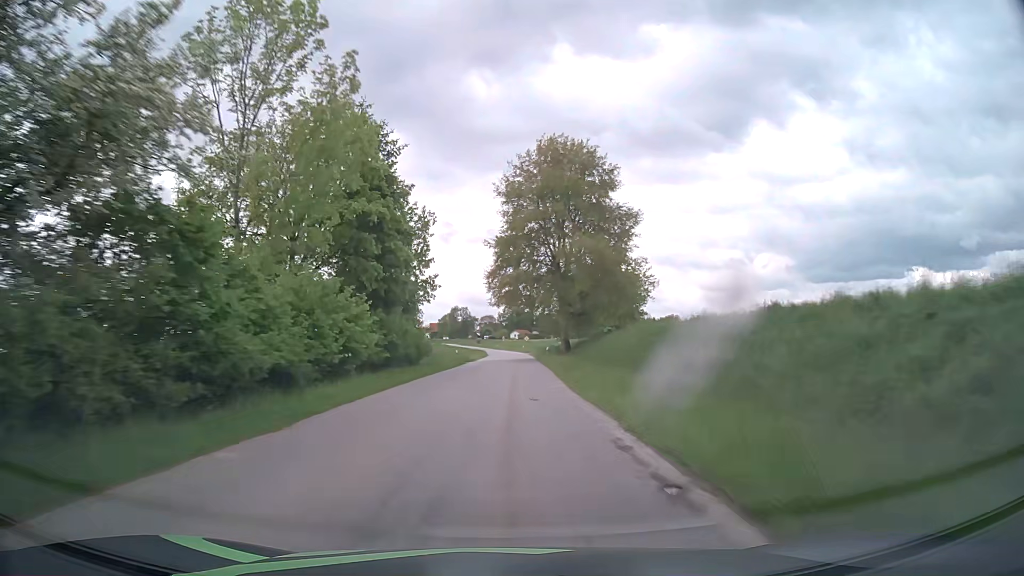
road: tertiary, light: Day
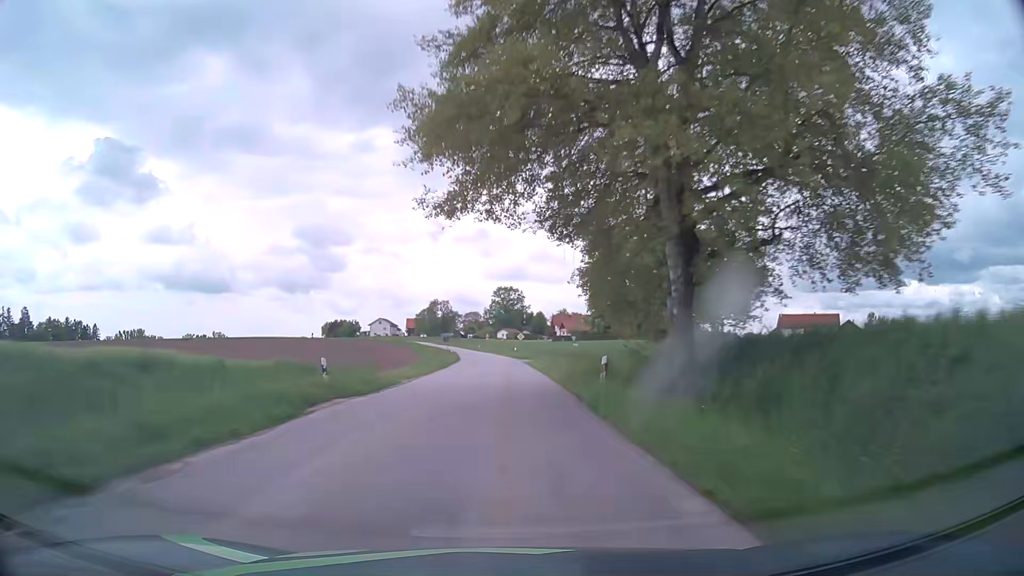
(+0.5, +39.1) m; +1°
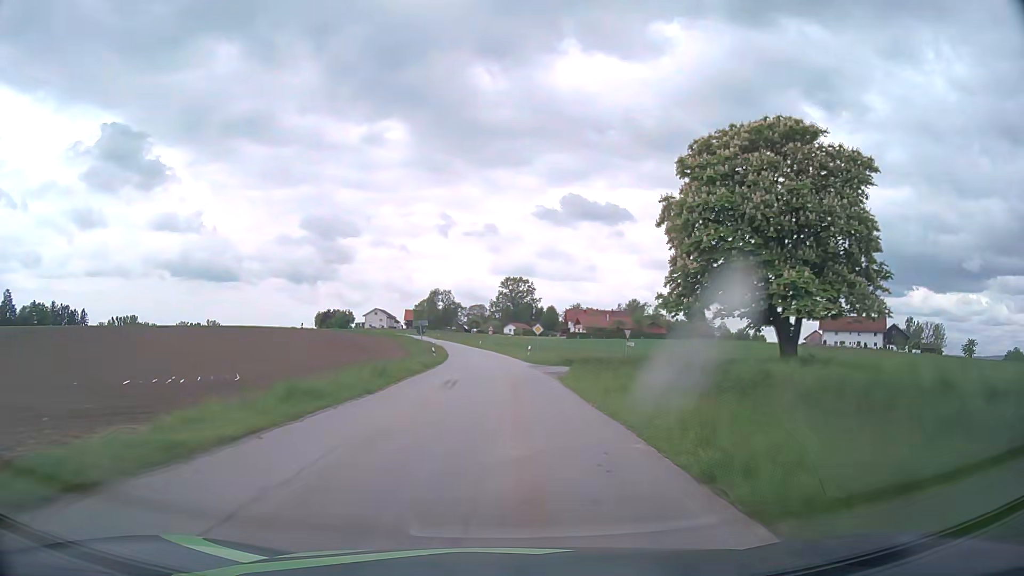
(-0.1, +25.3) m; 0°
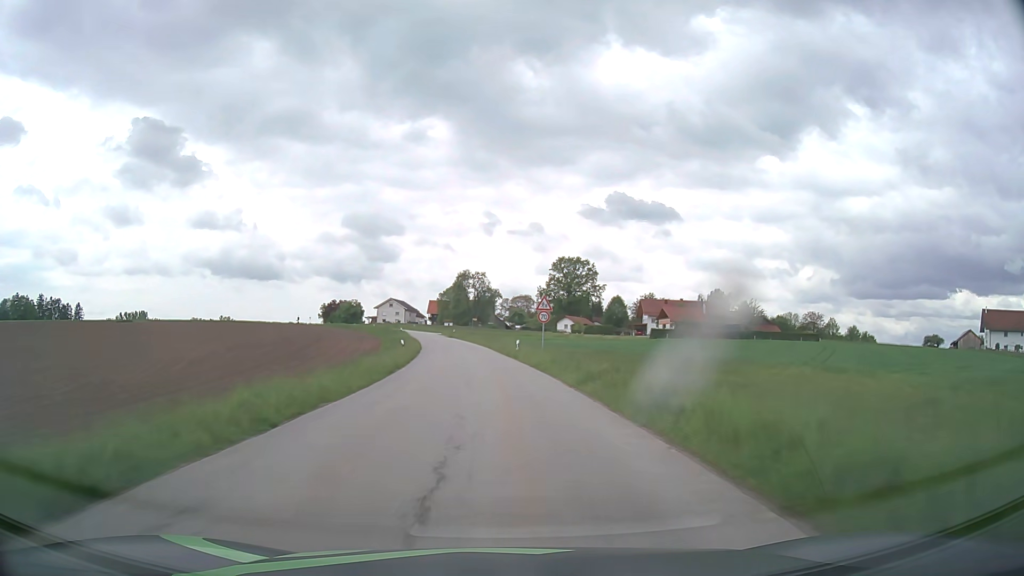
(-1.5, +59.1) m; -4°
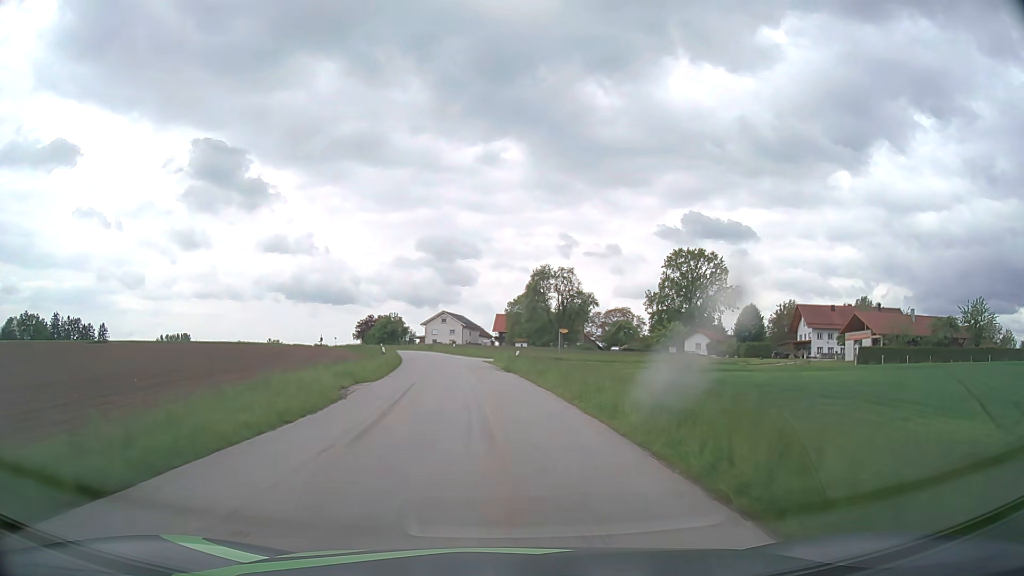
(-3.0, +54.4) m; -7°
